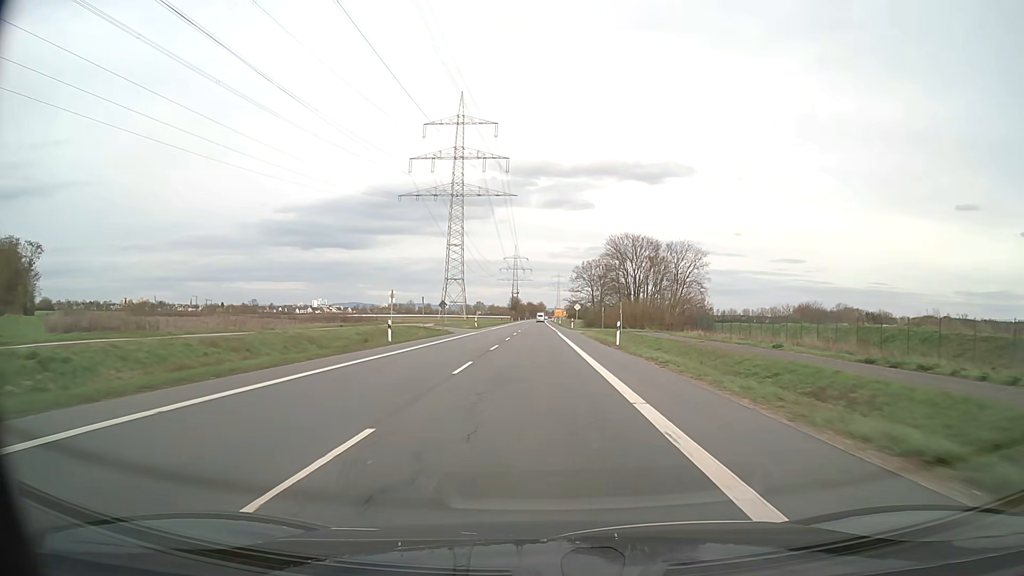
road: secondary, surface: asphalt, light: Day
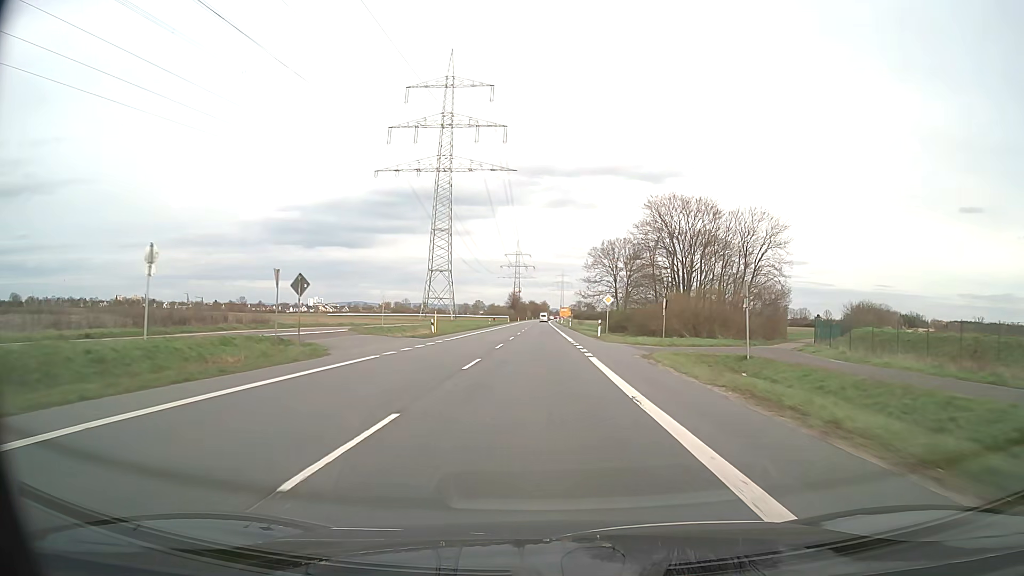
(-0.2, +35.0) m; 0°
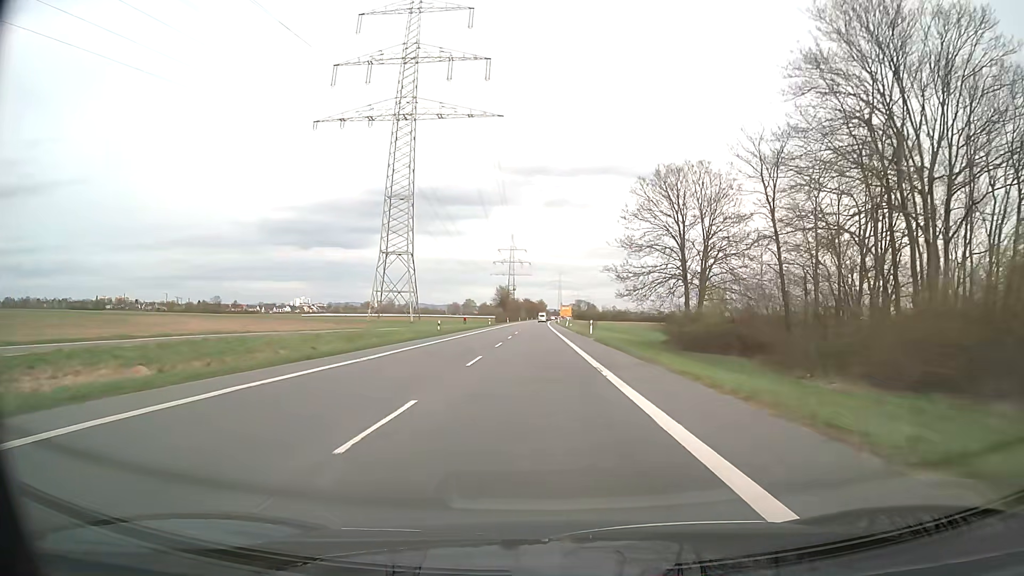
(+0.1, +46.7) m; 0°
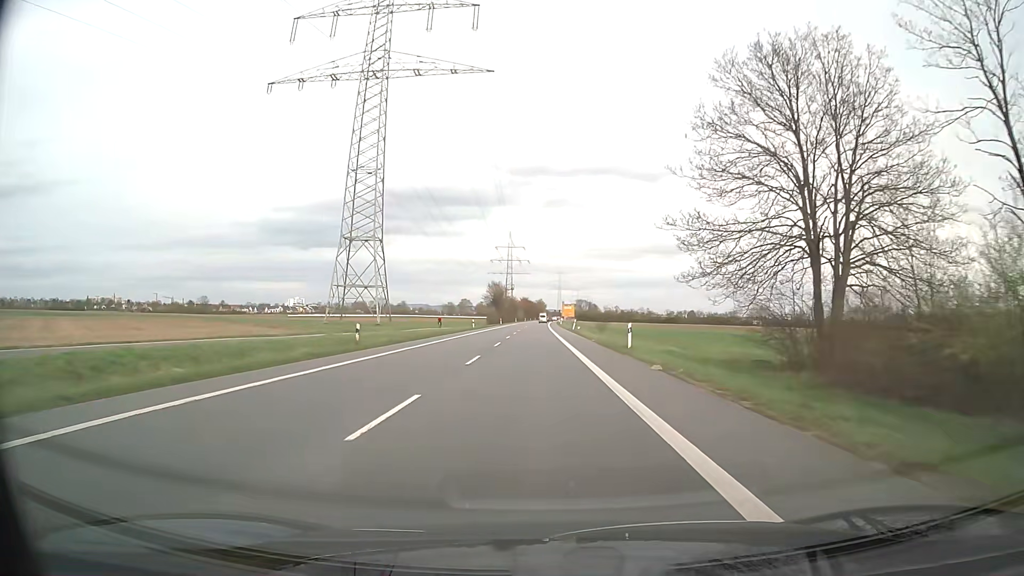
(0.0, +23.4) m; 0°
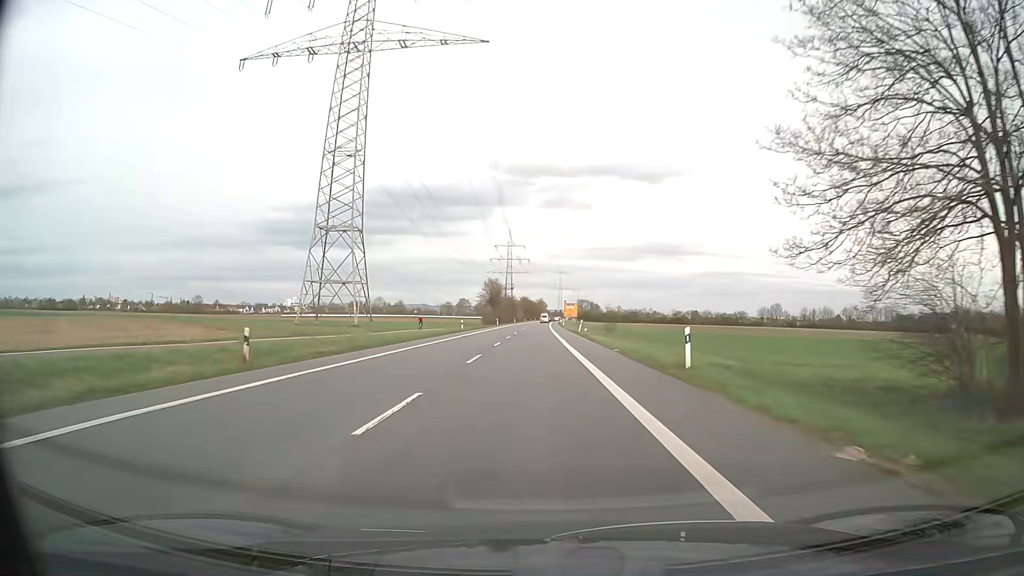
(0.0, +11.7) m; 0°
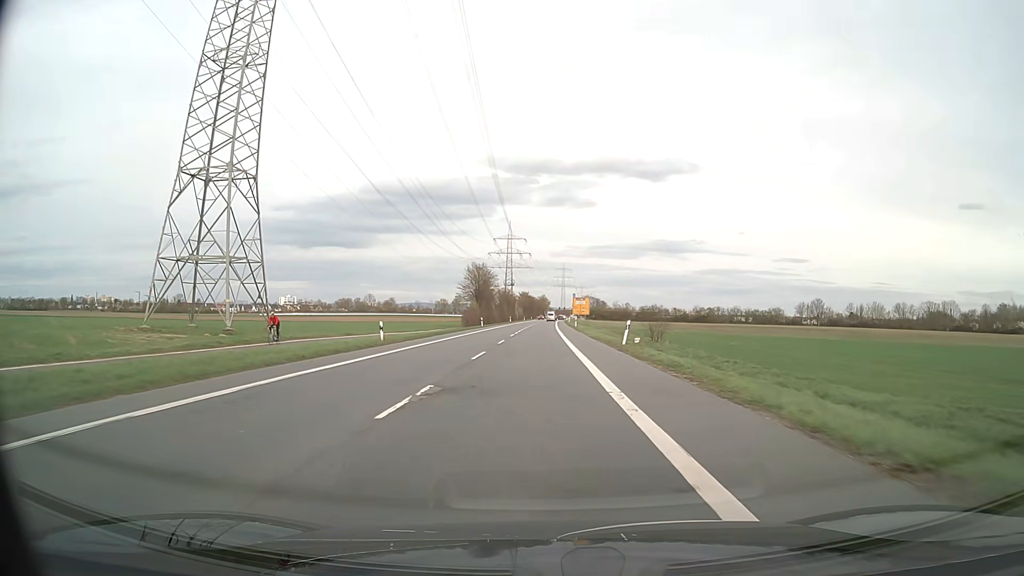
(-0.2, +35.0) m; 0°
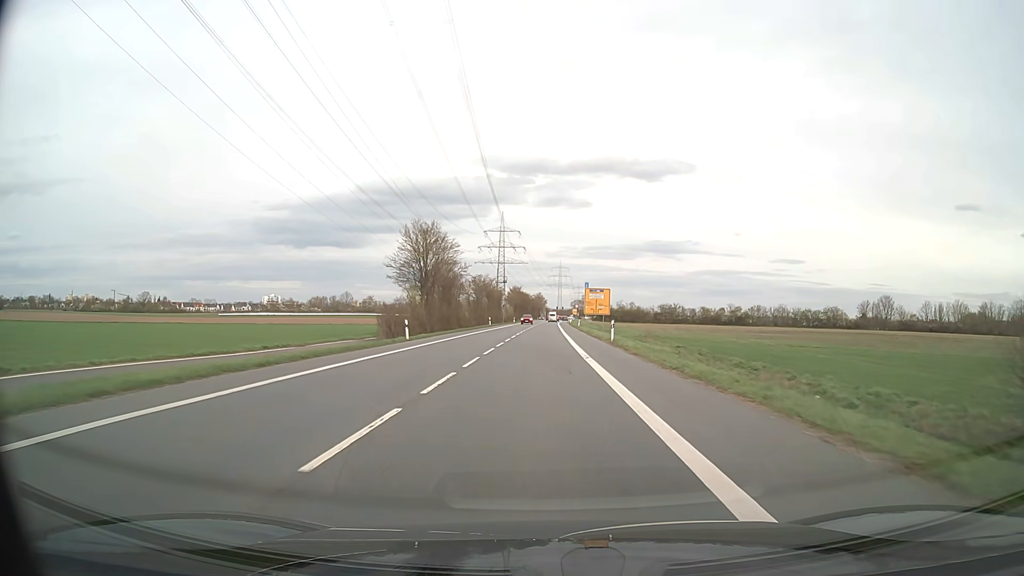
(0.0, +45.4) m; 0°
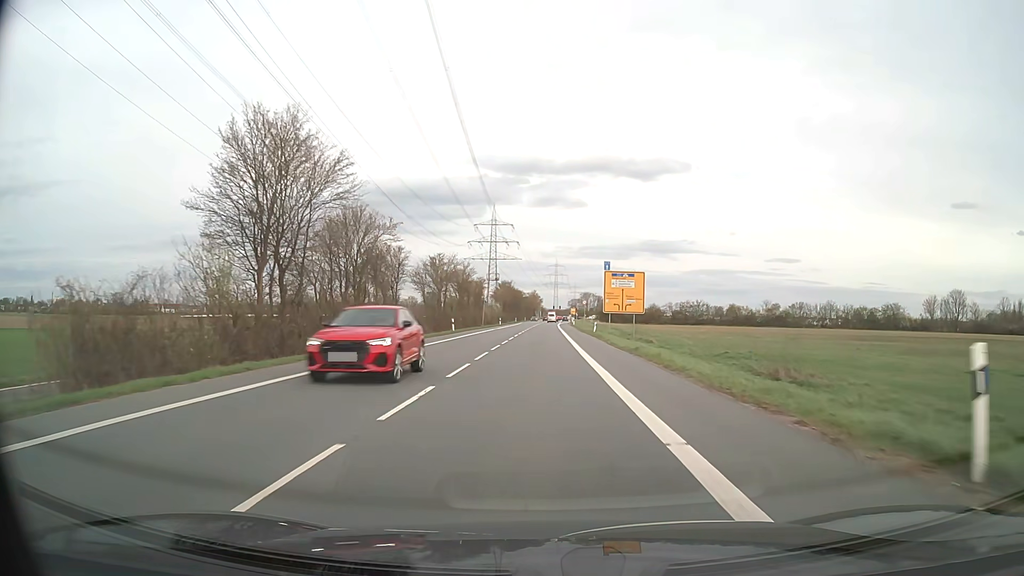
(+0.2, +32.9) m; 0°
(0, +10) (0, +20) (0, +30) (0, +40) (0, +50) (+1, +60) (+1, +70) (+1, +80) (+1, +90) (+1, +100) m
